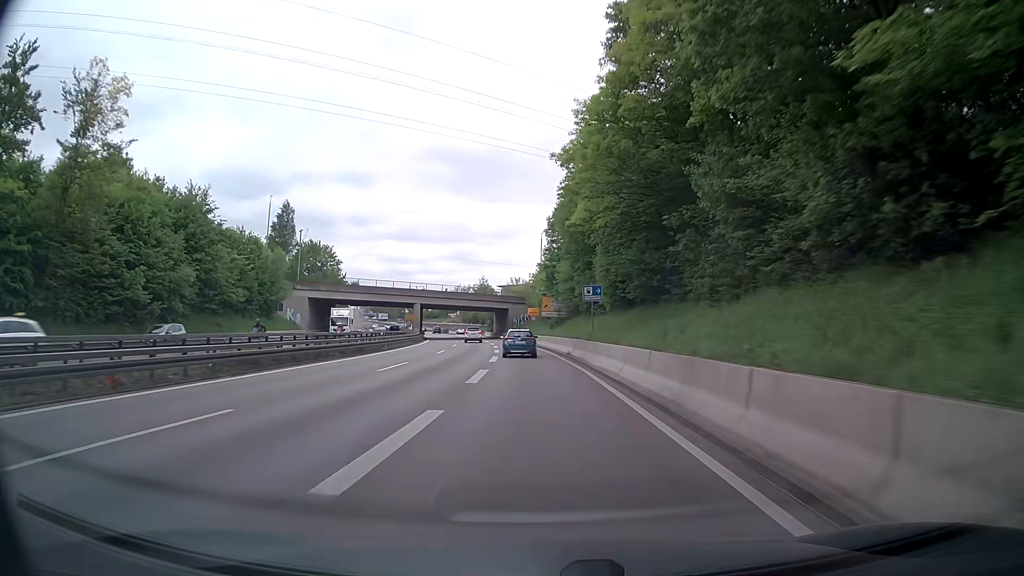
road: trunk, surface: asphalt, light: Day
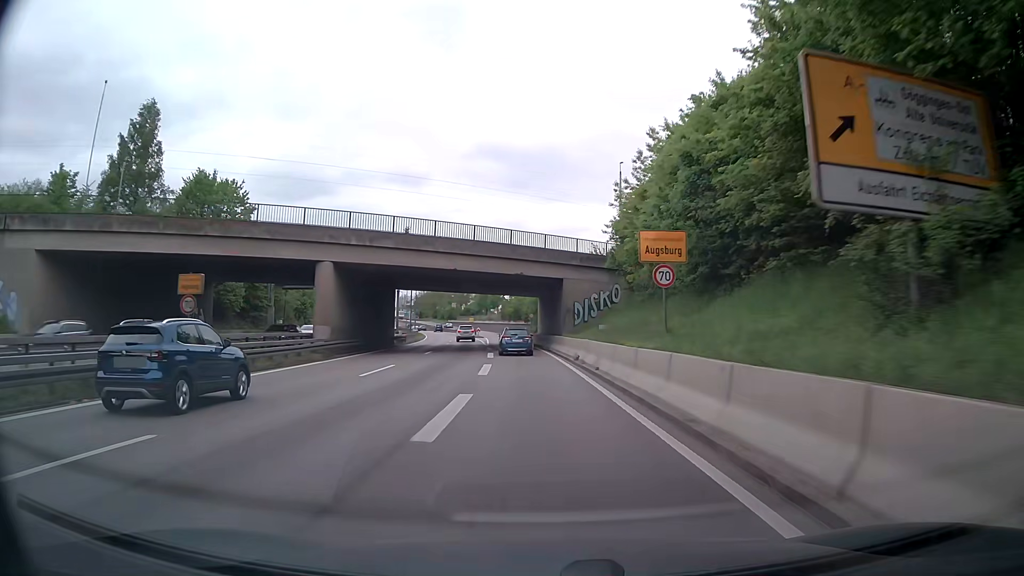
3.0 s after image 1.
(-2.5, +57.7) m; -5°
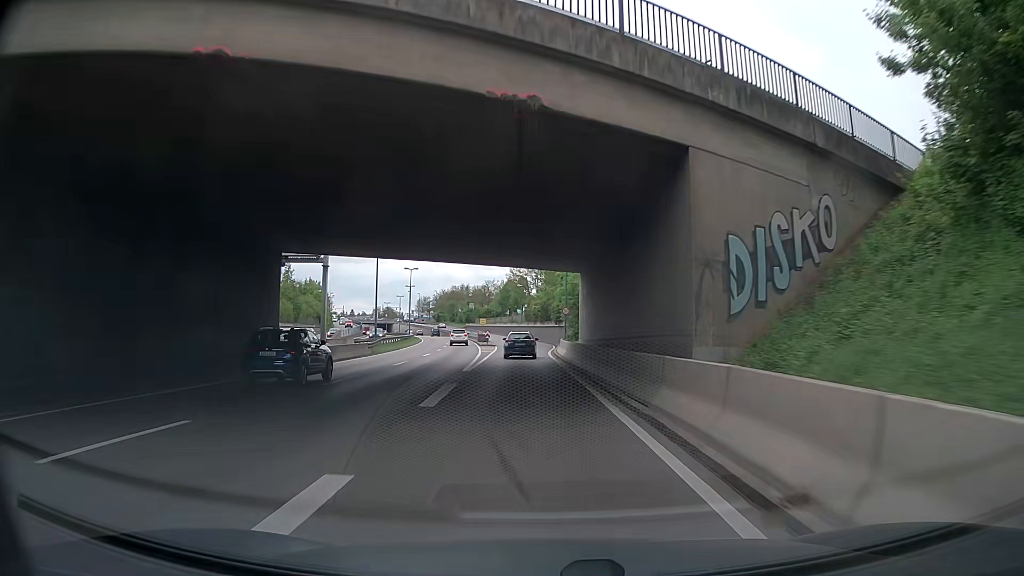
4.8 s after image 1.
(-0.9, +32.2) m; -3°
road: trunk_link
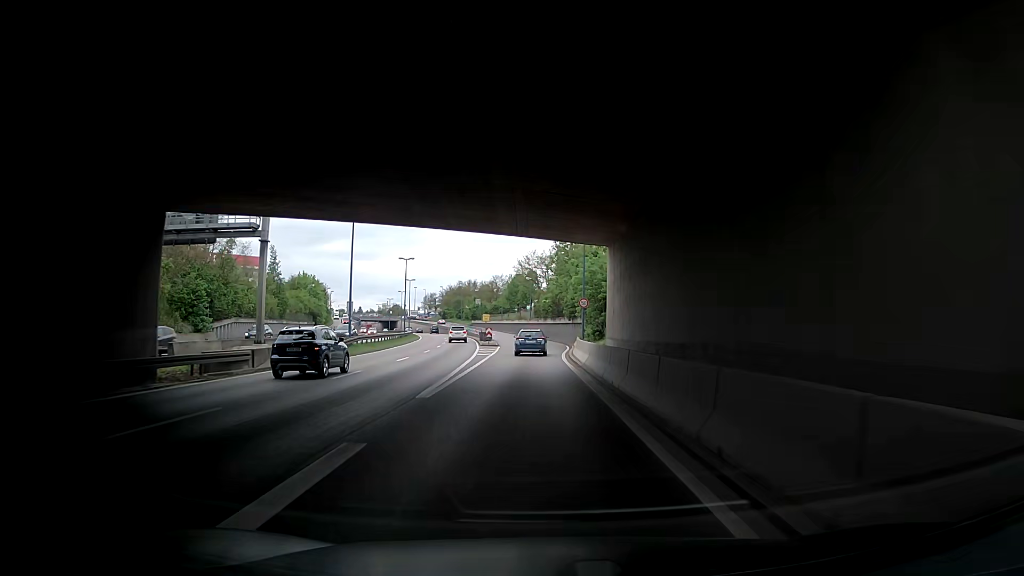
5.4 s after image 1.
(-0.1, +10.5) m; -1°
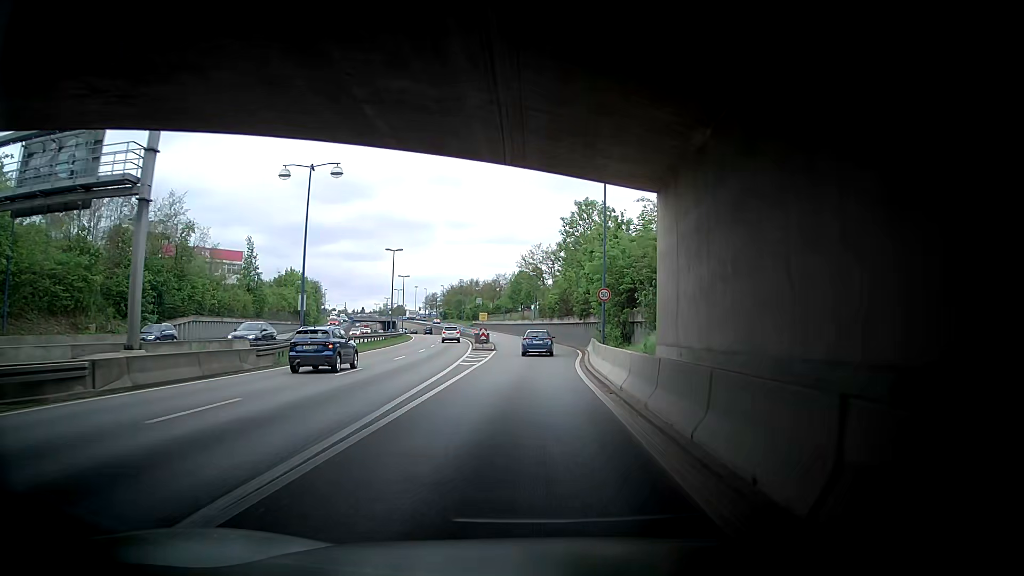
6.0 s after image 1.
(-0.2, +10.4) m; -4°
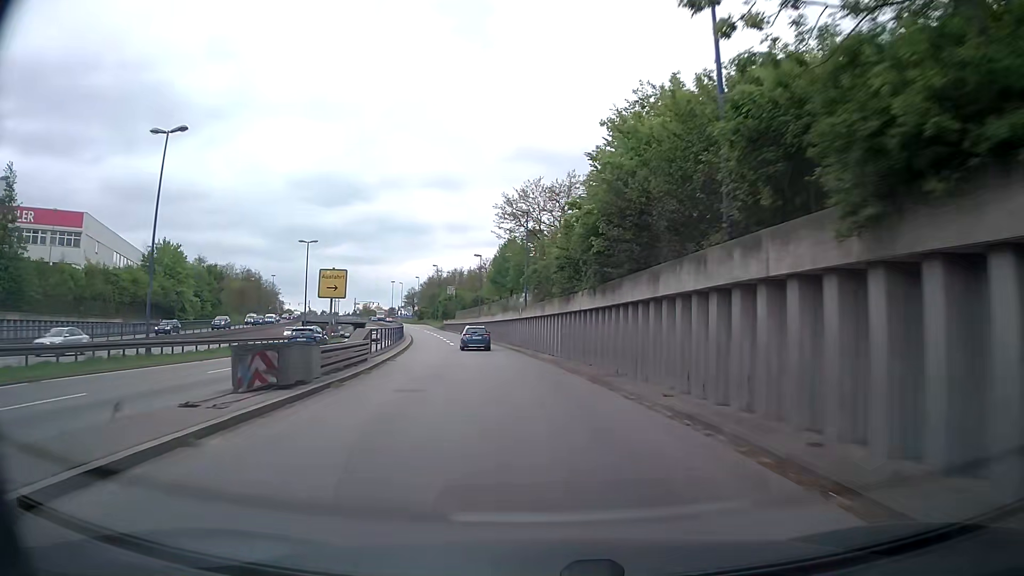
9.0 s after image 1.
(+2.0, +49.1) m; +4°
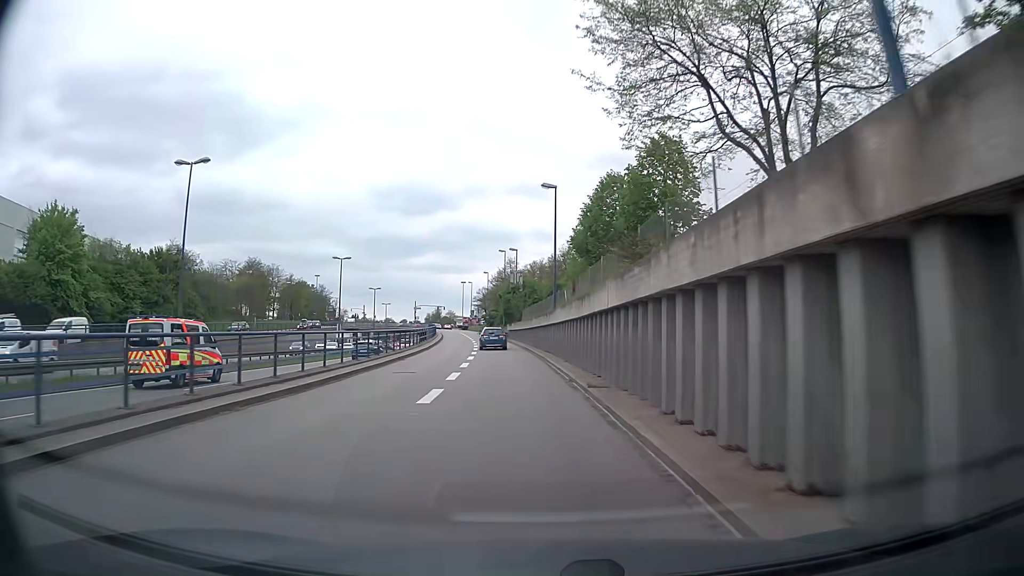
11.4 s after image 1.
(-3.7, +38.3) m; -10°
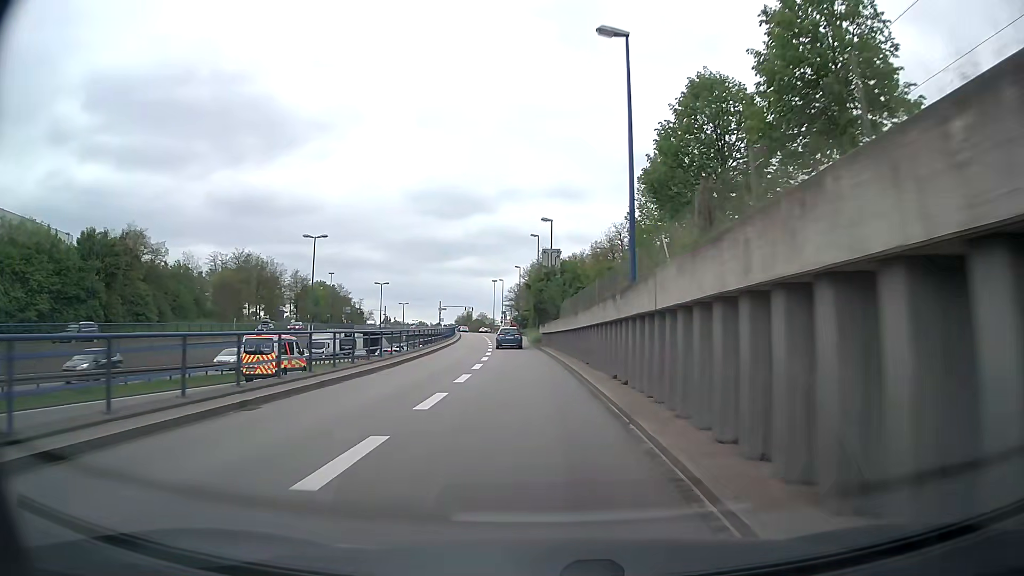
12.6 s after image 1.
(-0.3, +19.4) m; -3°
(0, +10) (0, +20) (-1, +30) (-1, +40) (-2, +50) (-2, +60) (-3, +70) (-3, +80) (-4, +90) (-5, +100) m
